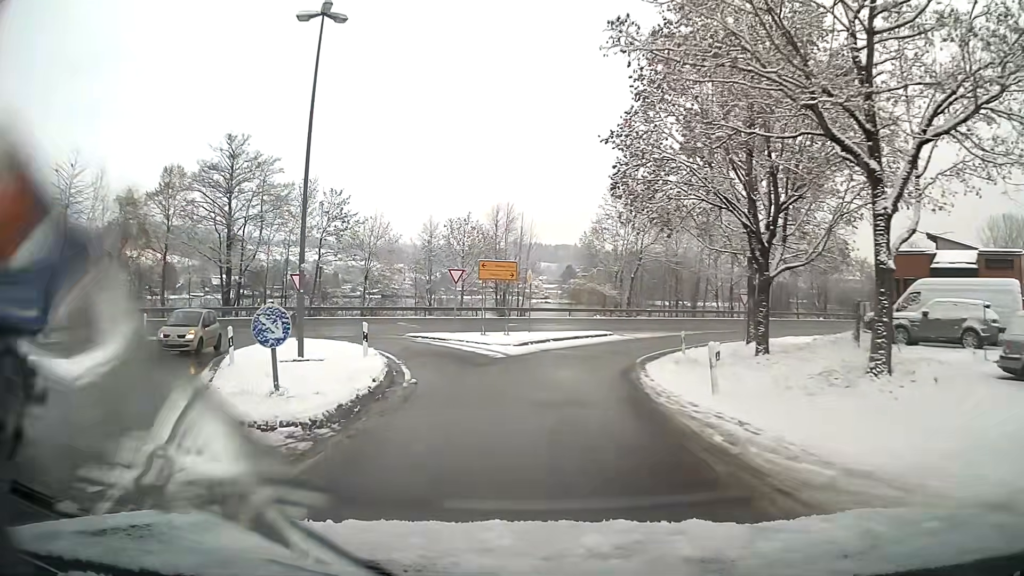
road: unclassified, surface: asphalt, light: Day
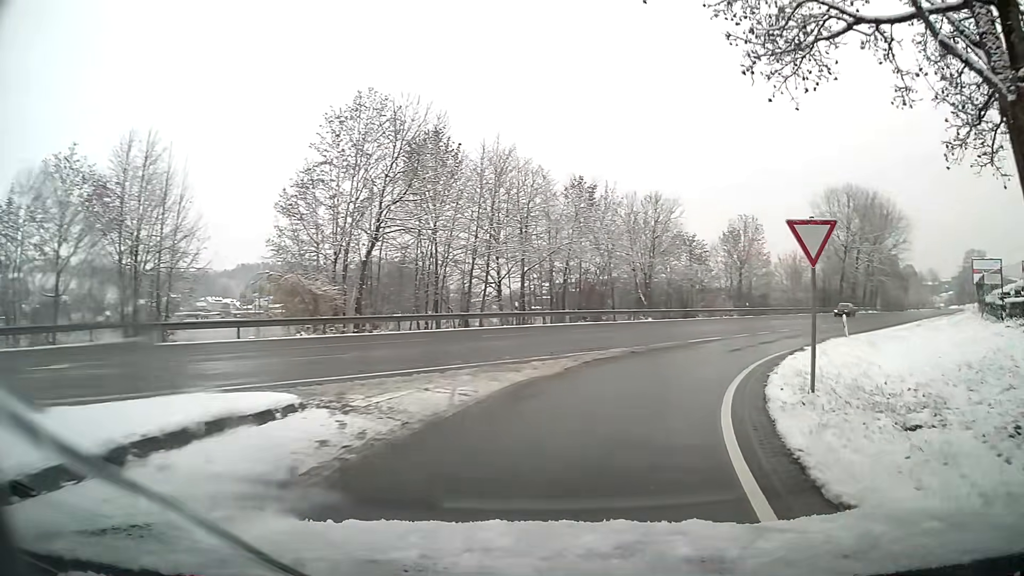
(+4.6, +28.1) m; +27°
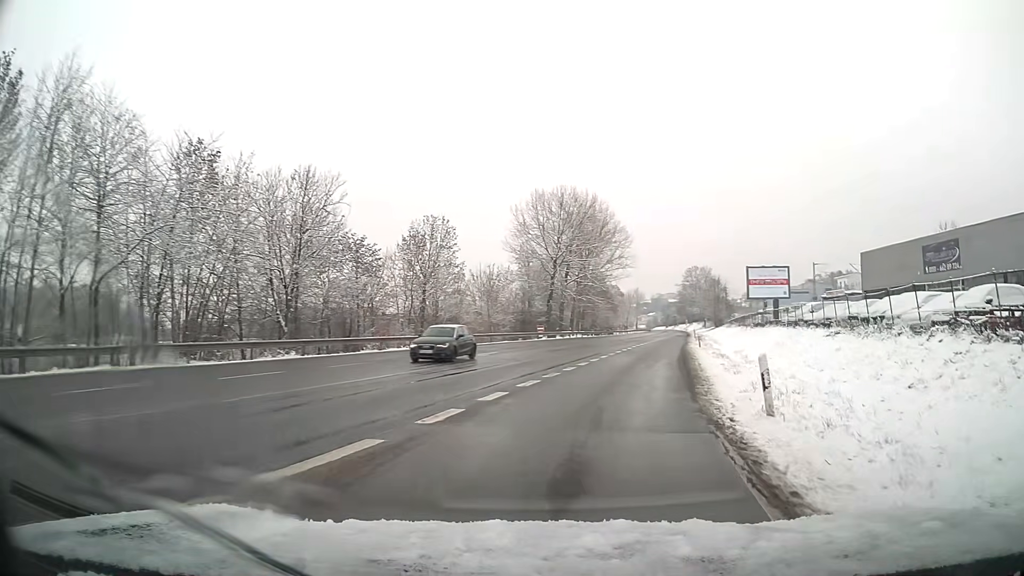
(+4.4, +18.2) m; +25°
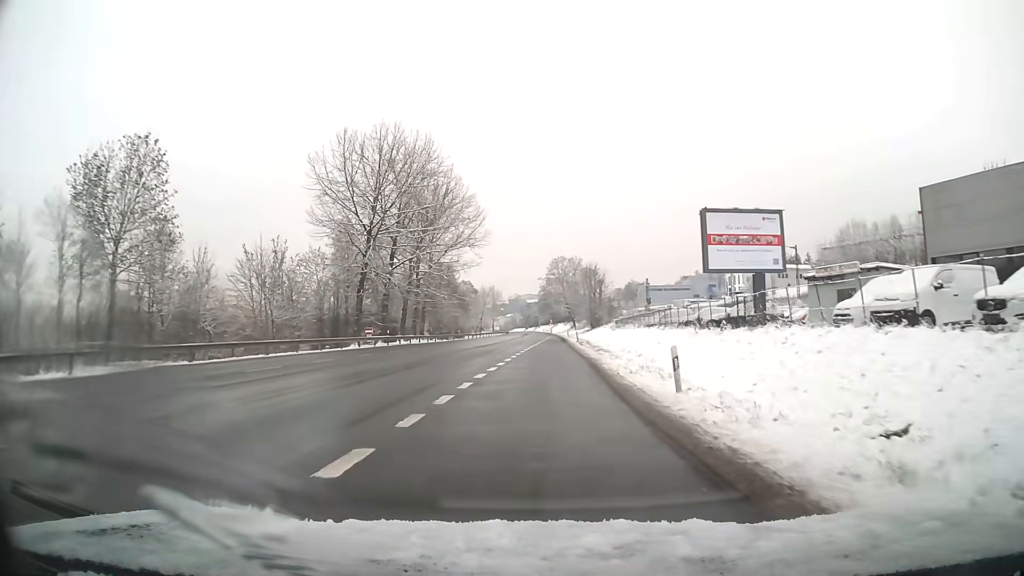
(+4.0, +30.1) m; +10°
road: primary
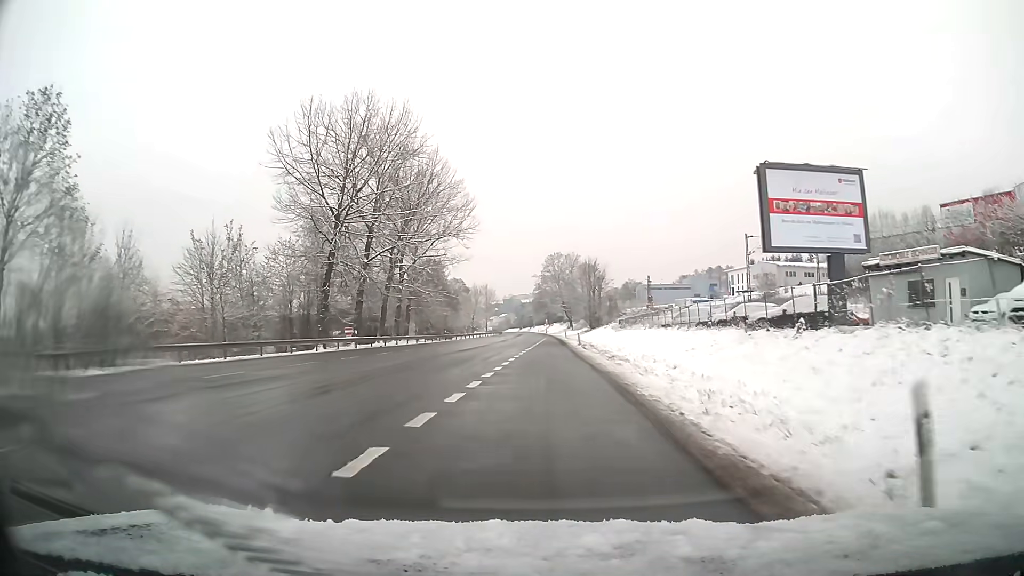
(0.0, +9.1) m; 0°
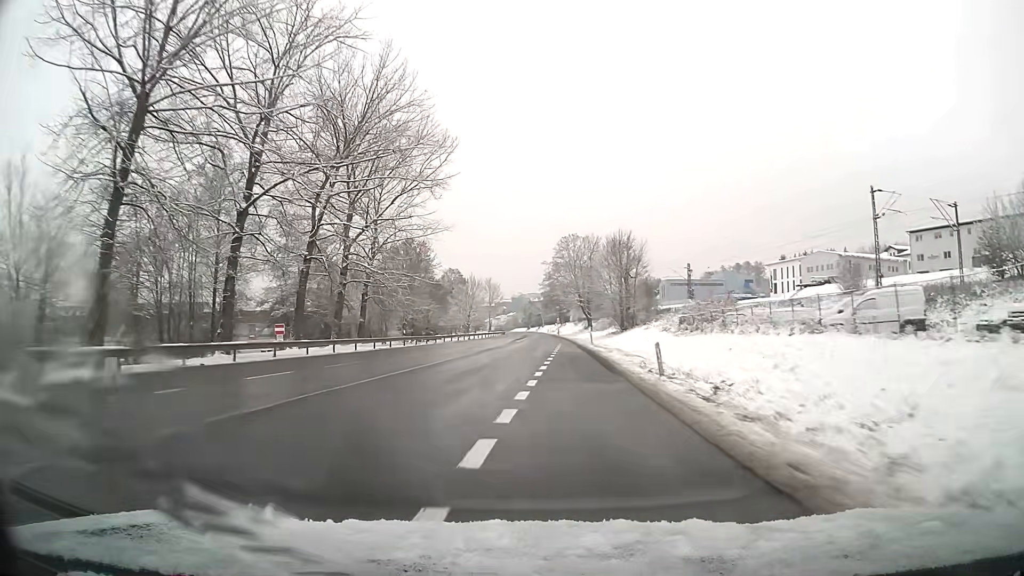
(-0.2, +31.0) m; -1°
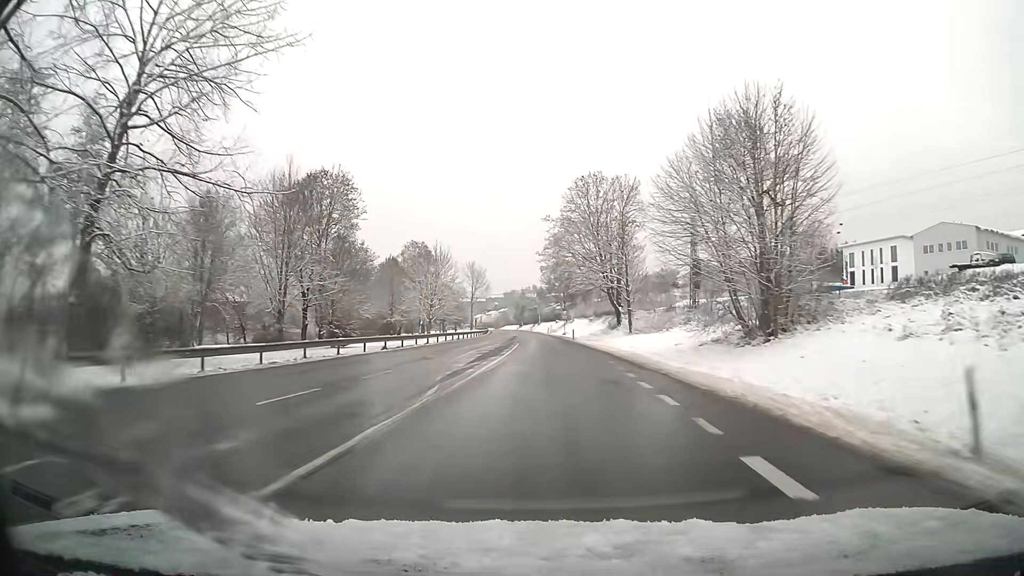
(+0.1, +48.4) m; +1°
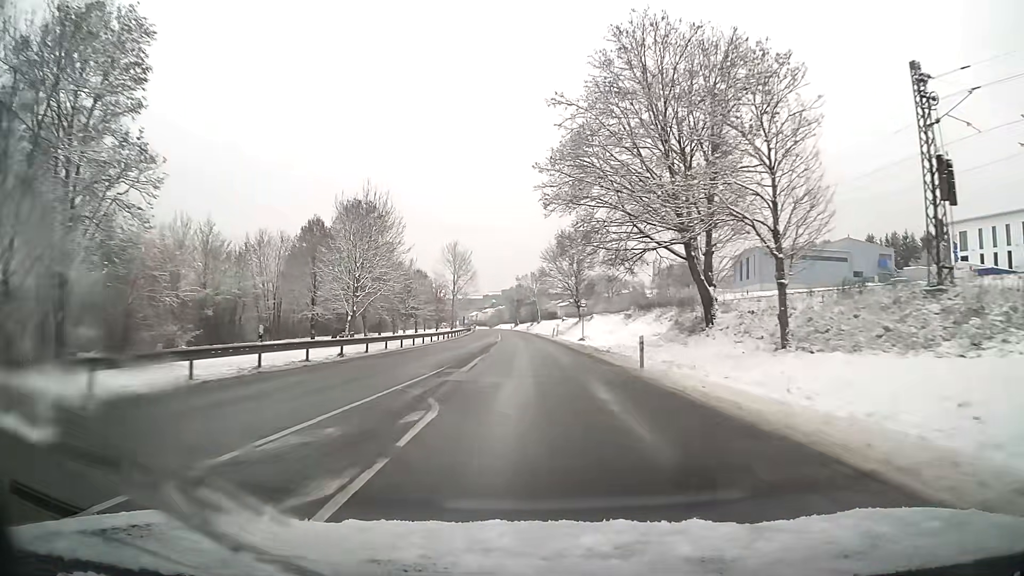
(0.0, +40.0) m; 0°
